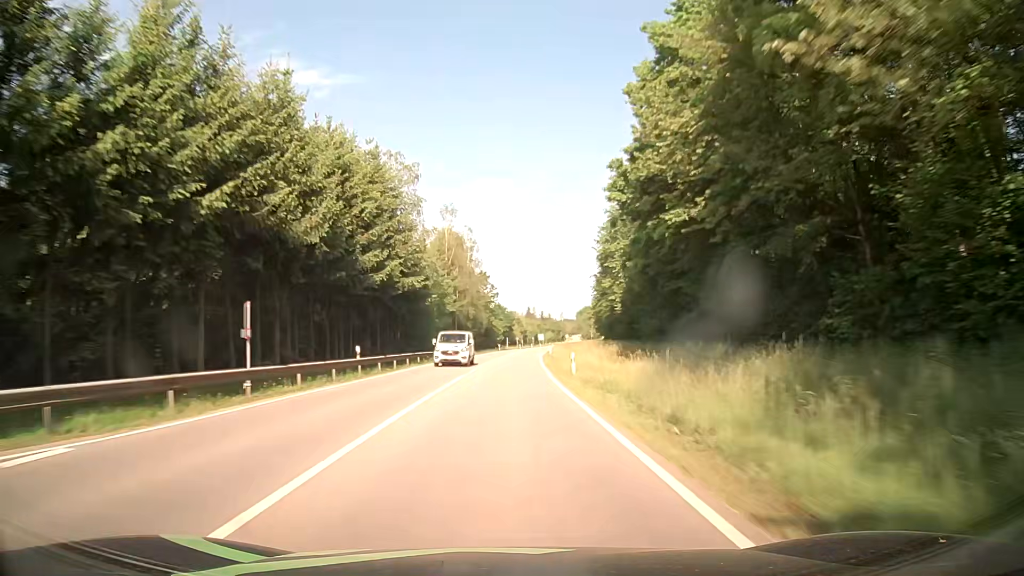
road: secondary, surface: asphalt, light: Day
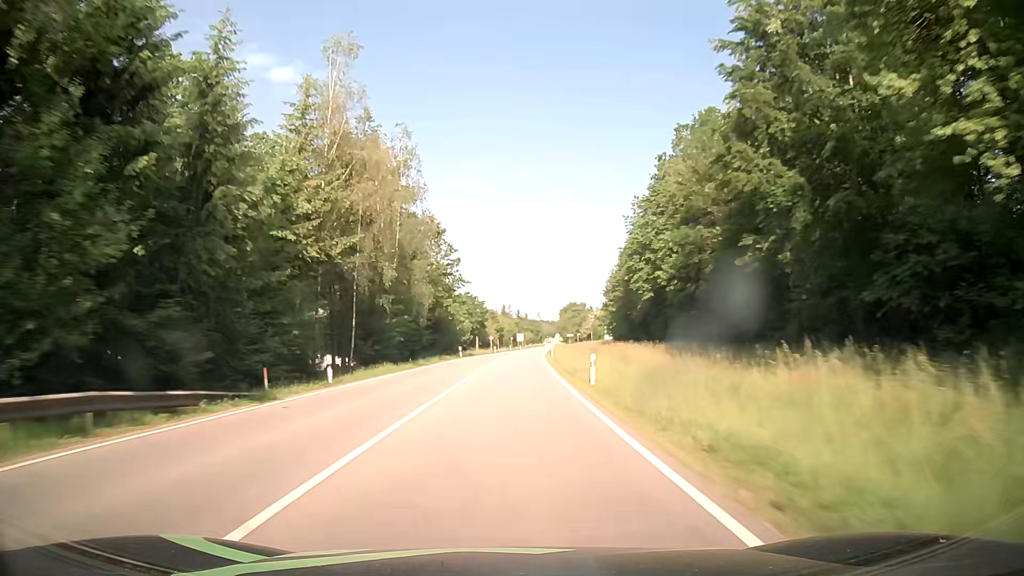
(+0.9, +47.5) m; +2°
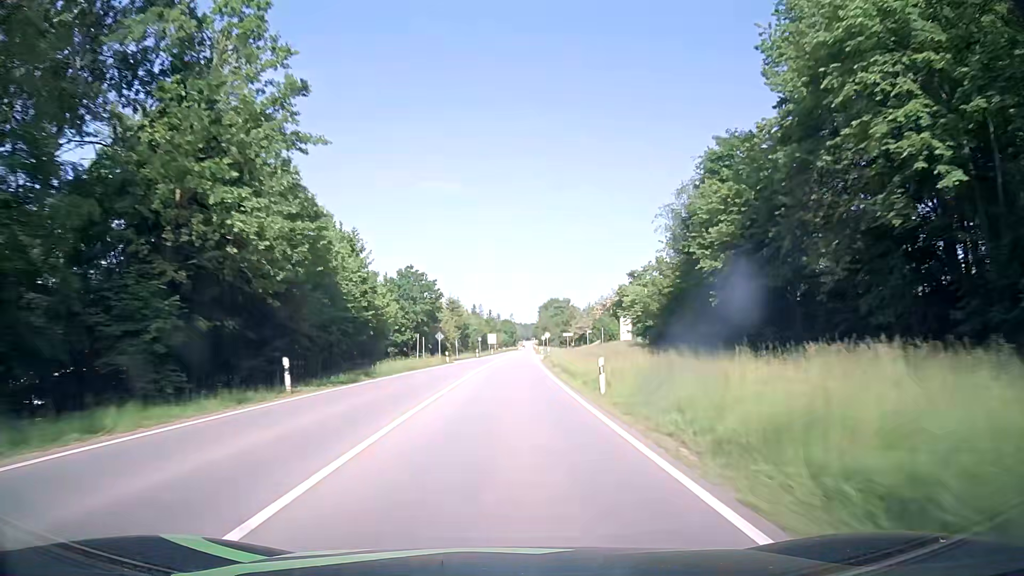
(+0.9, +47.5) m; +2°
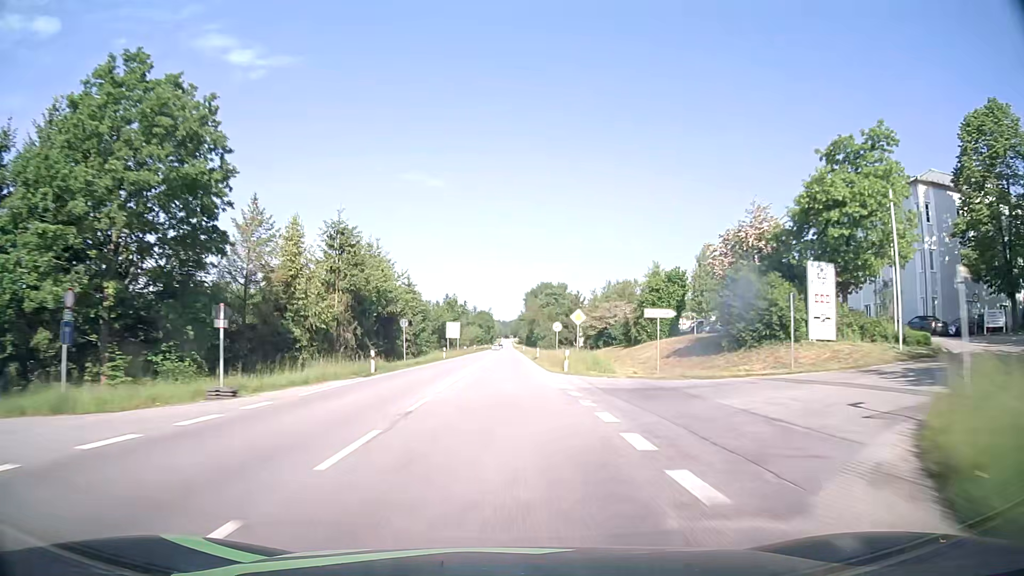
(+1.3, +63.3) m; +2°
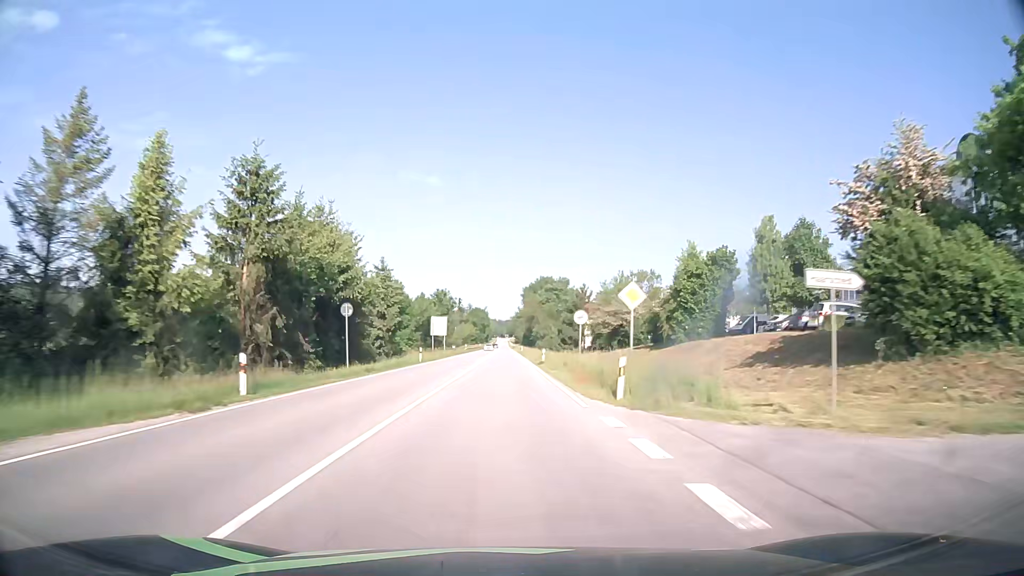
(+0.1, +15.8) m; +1°
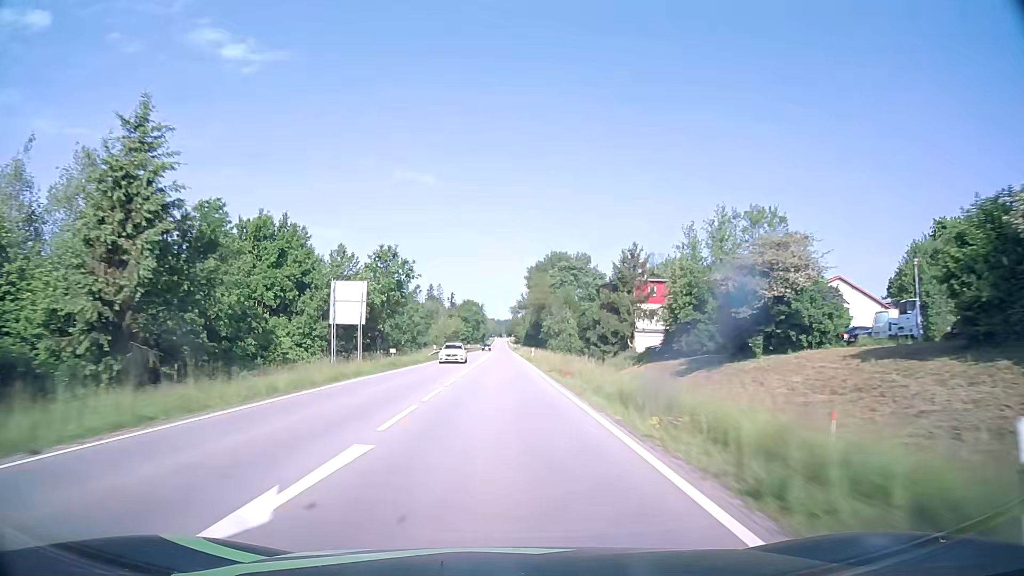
(0.0, +47.5) m; 0°
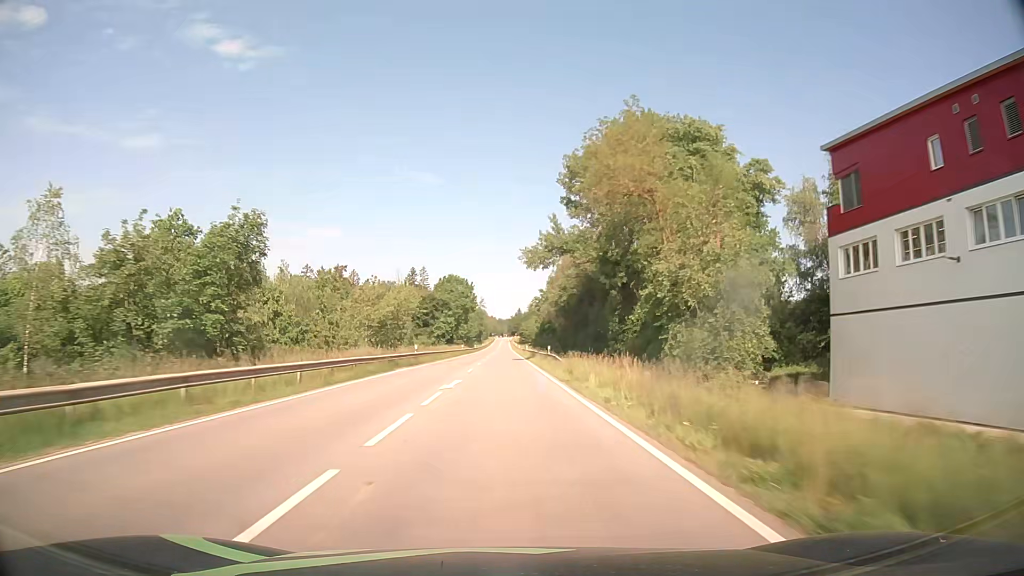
(-0.6, +79.1) m; 0°
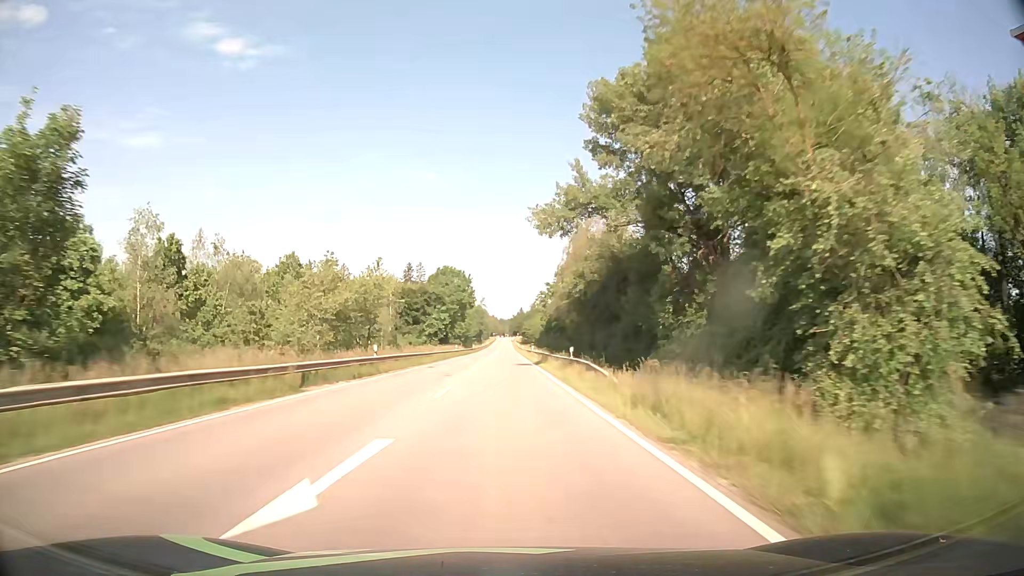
(0.0, +15.8) m; 0°
(0, +10) (0, +20) (0, +30) (0, +40) (0, +50) (0, +60) (0, +70) (0, +80) (0, +90) (+1, +100) m
